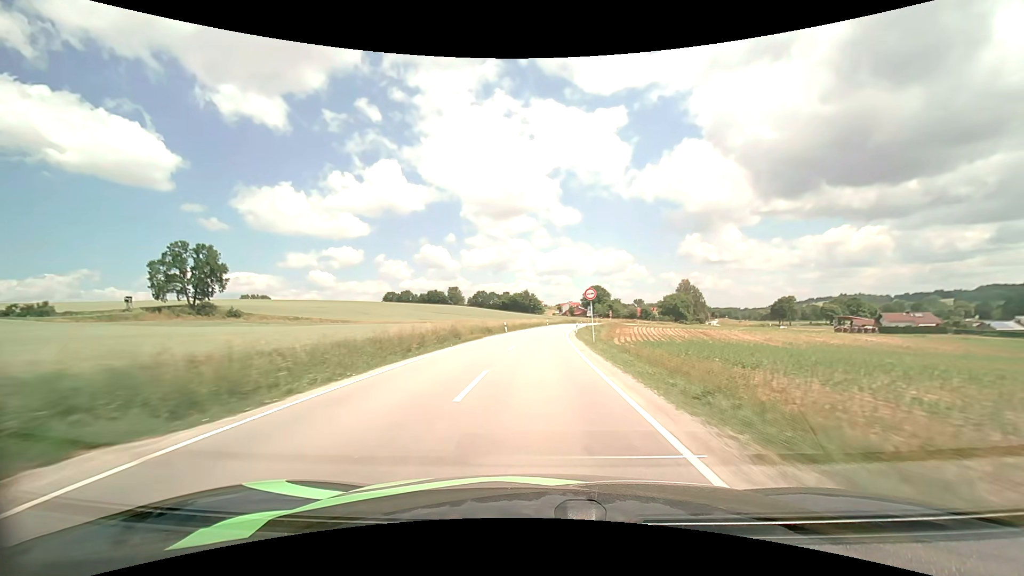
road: secondary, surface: asphalt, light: Day
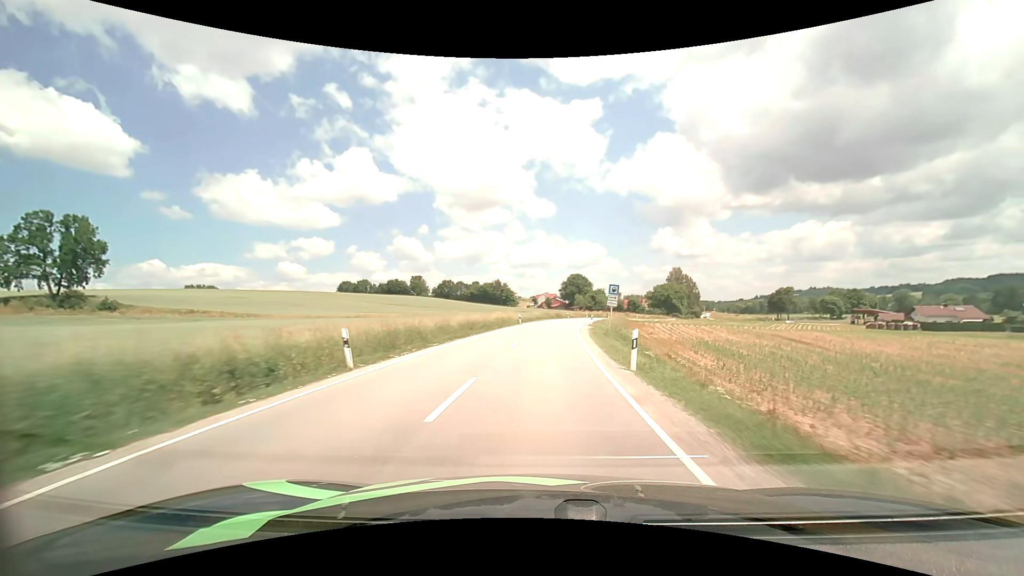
(+0.8, +37.5) m; +3°
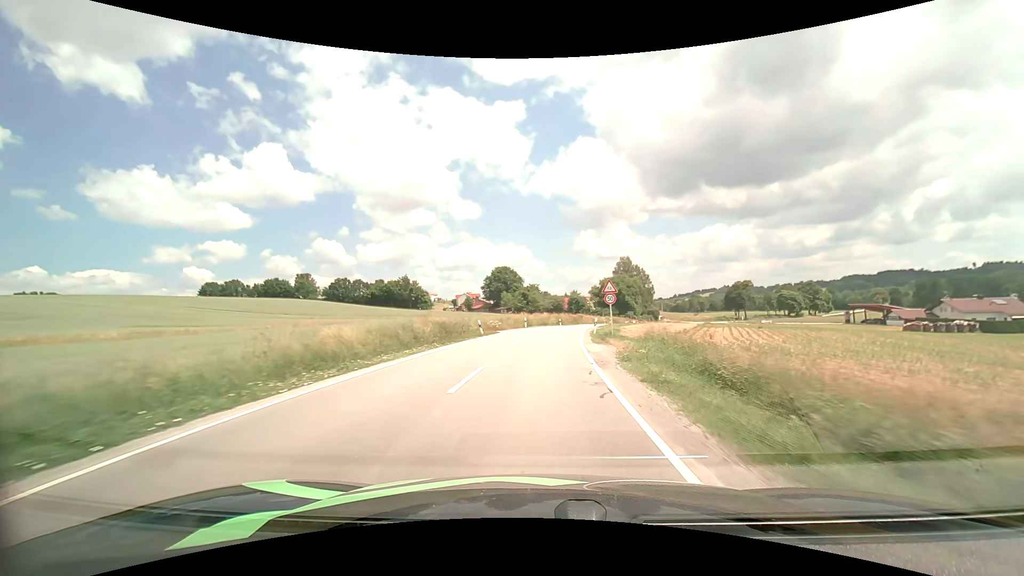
(+4.1, +56.8) m; +8°
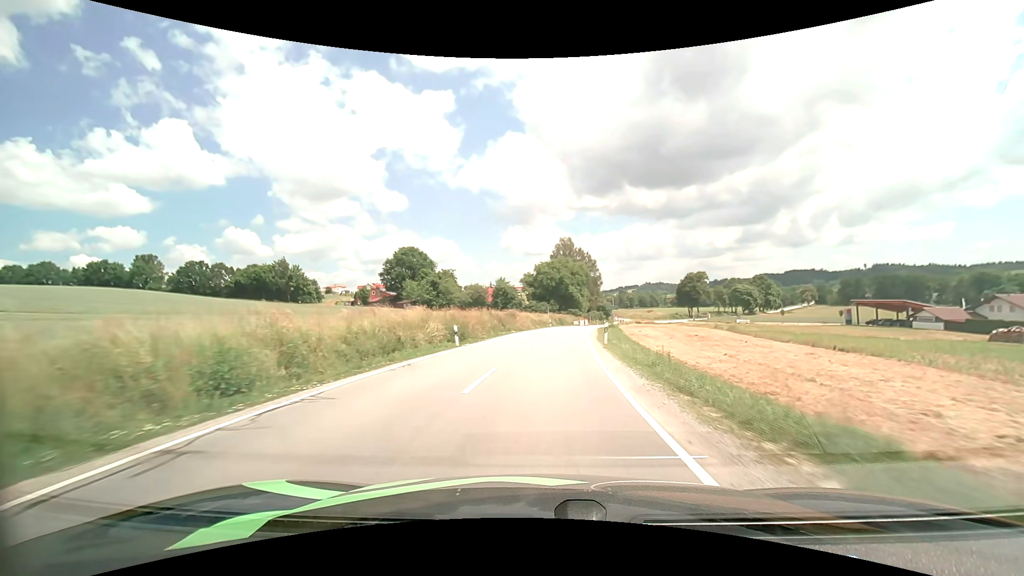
(+3.3, +47.8) m; +8°
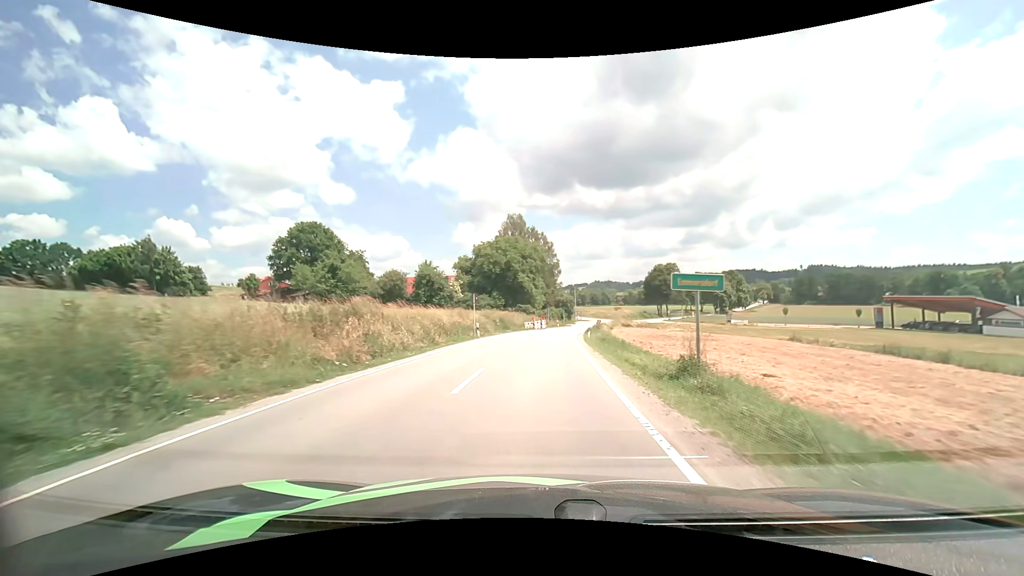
(+2.2, +35.5) m; +6°
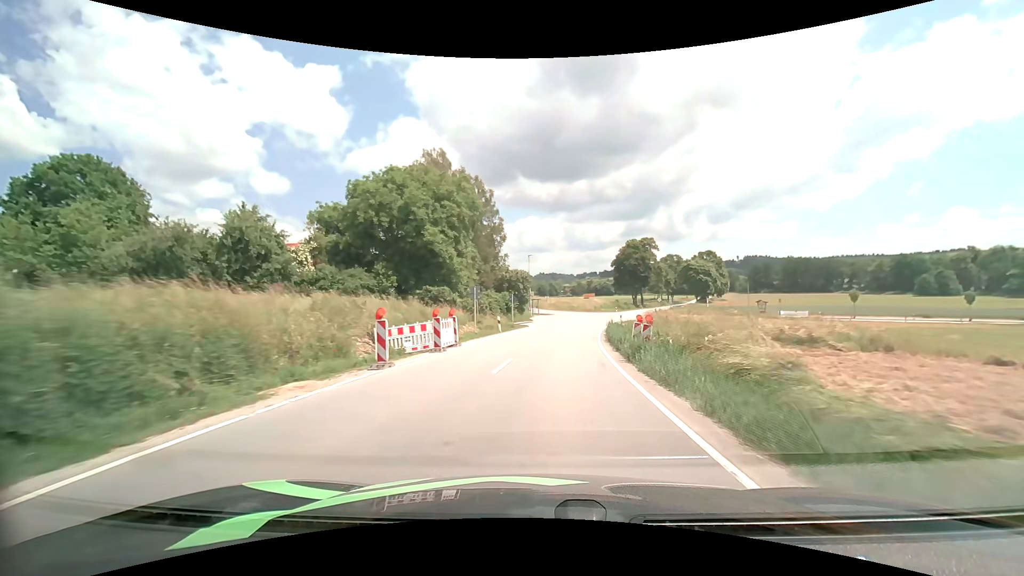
(+1.8, +45.6) m; +6°
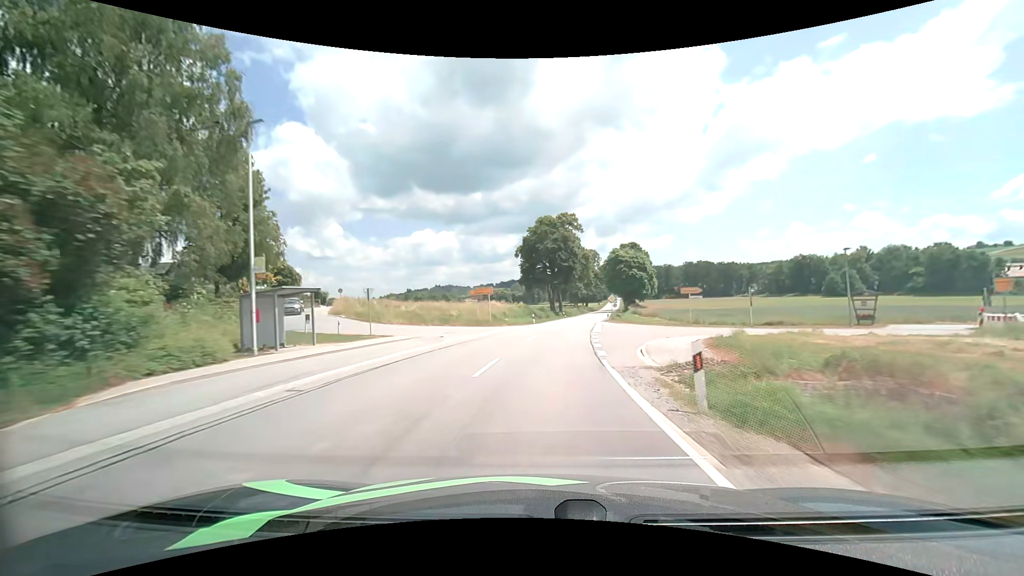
(+5.0, +48.4) m; +12°
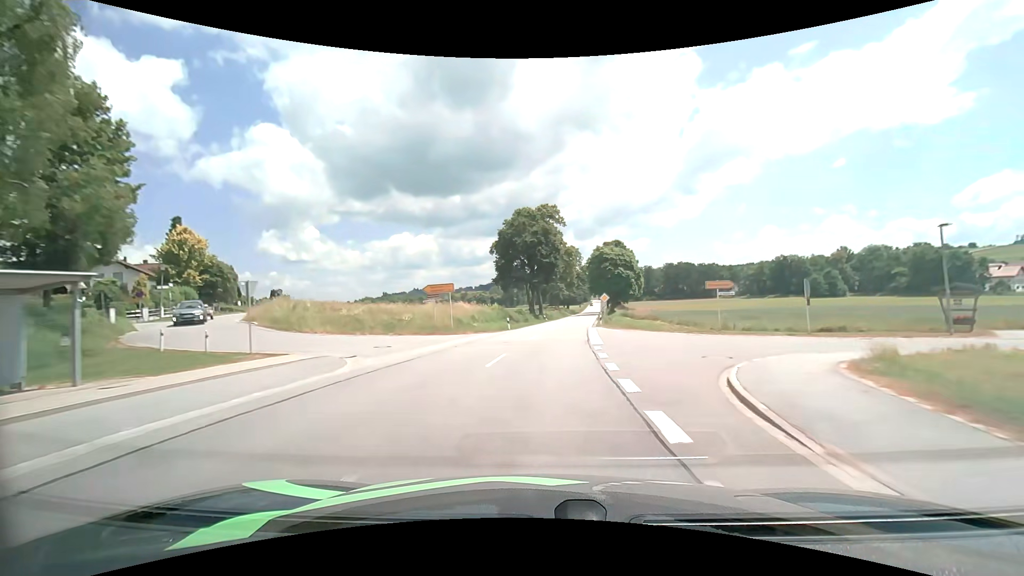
(+0.2, +10.1) m; +2°
